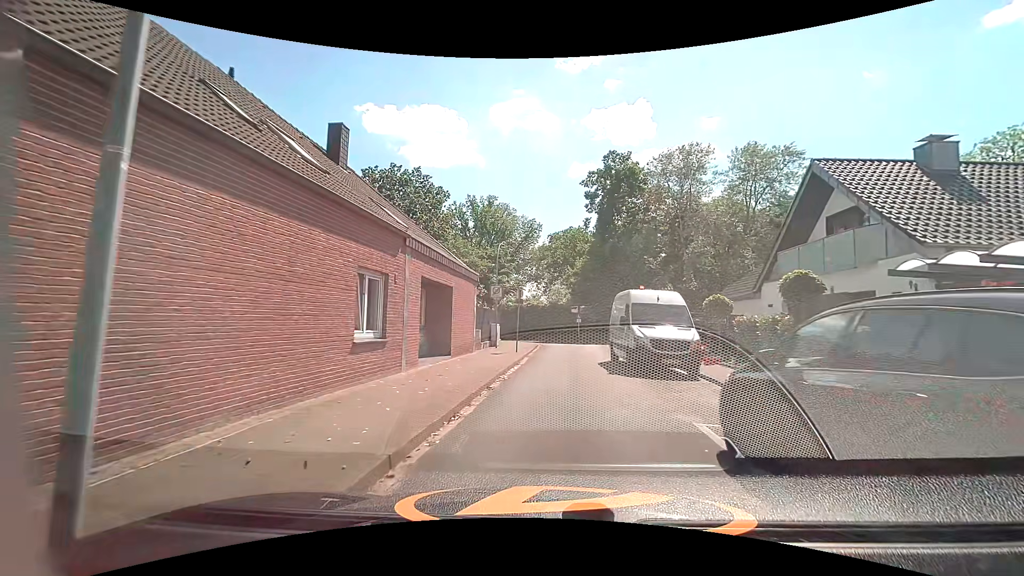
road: residential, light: Day
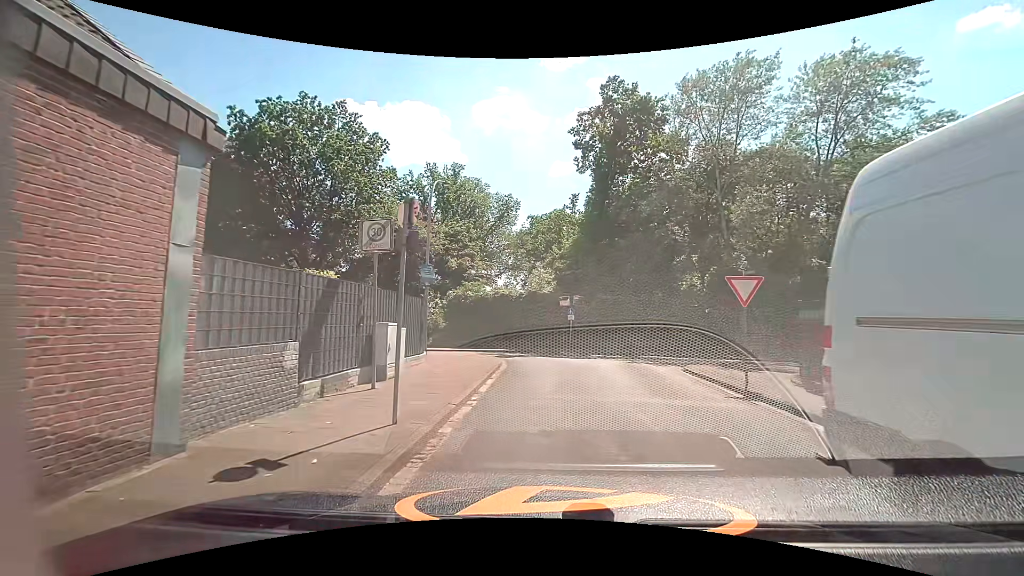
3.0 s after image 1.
(+0.3, +15.8) m; +3°
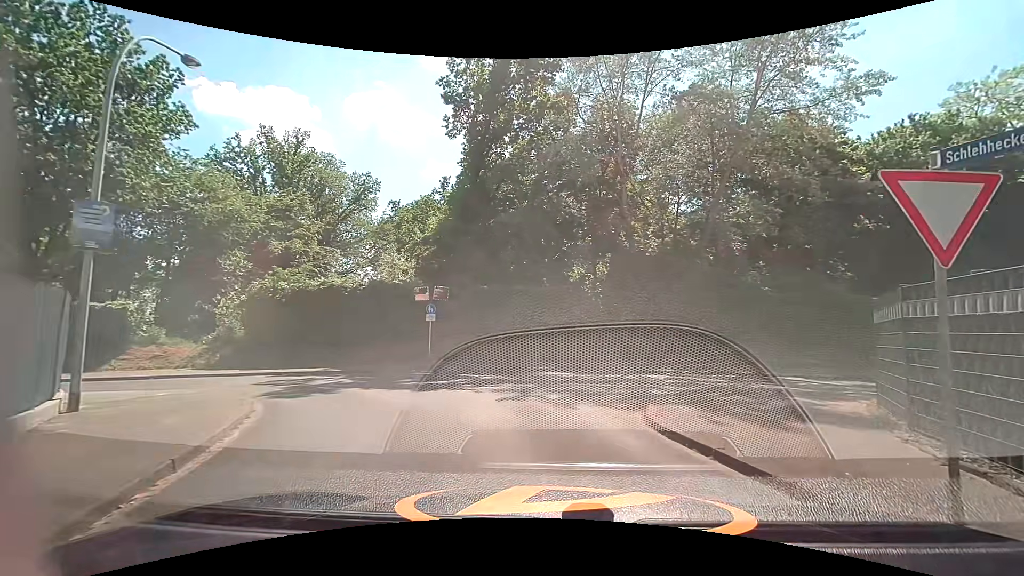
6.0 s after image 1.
(+0.4, +9.1) m; +15°
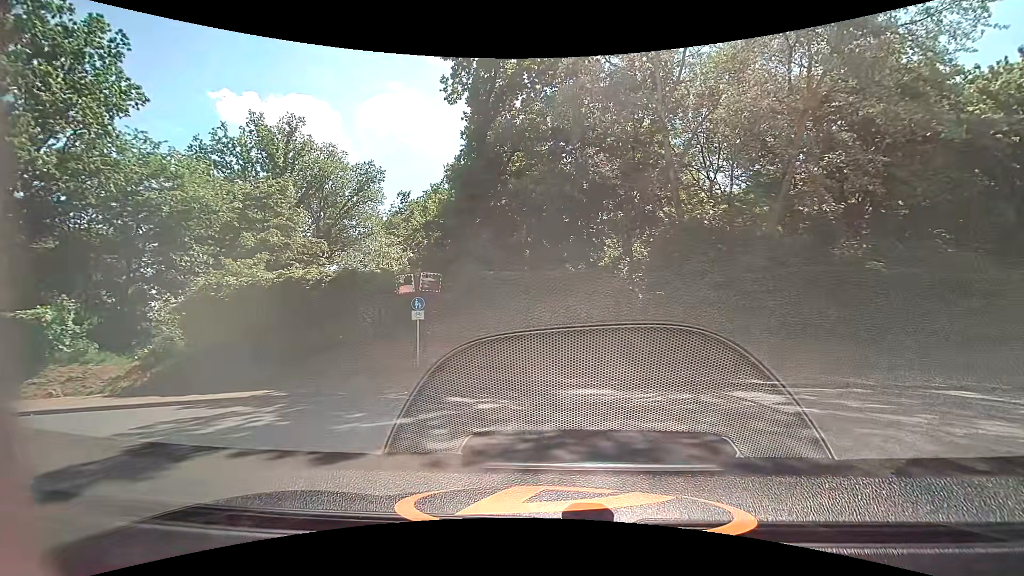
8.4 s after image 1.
(-0.1, +5.6) m; -5°
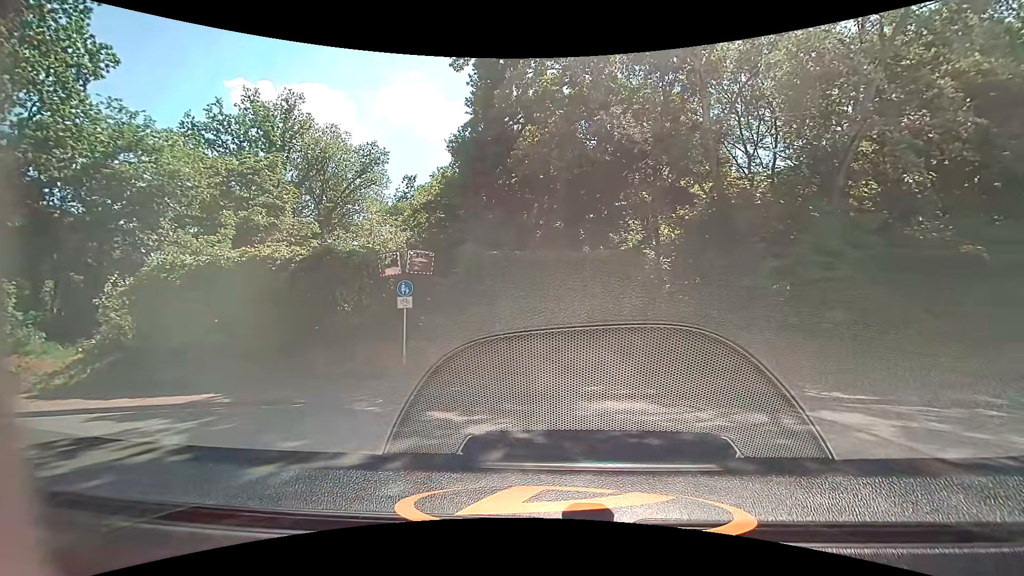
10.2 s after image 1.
(0.0, +2.9) m; -1°
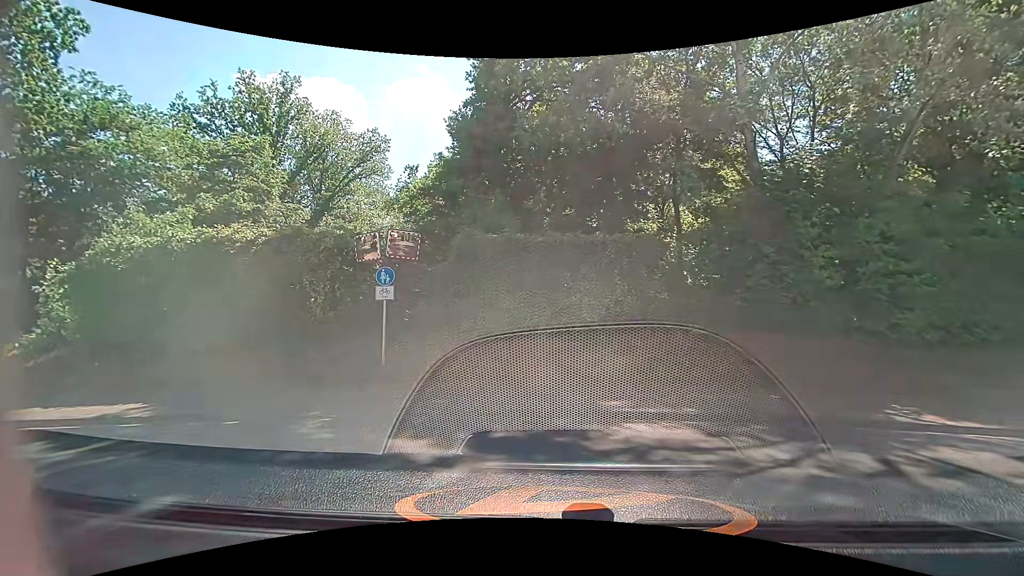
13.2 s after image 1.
(0.0, +2.2) m; 0°
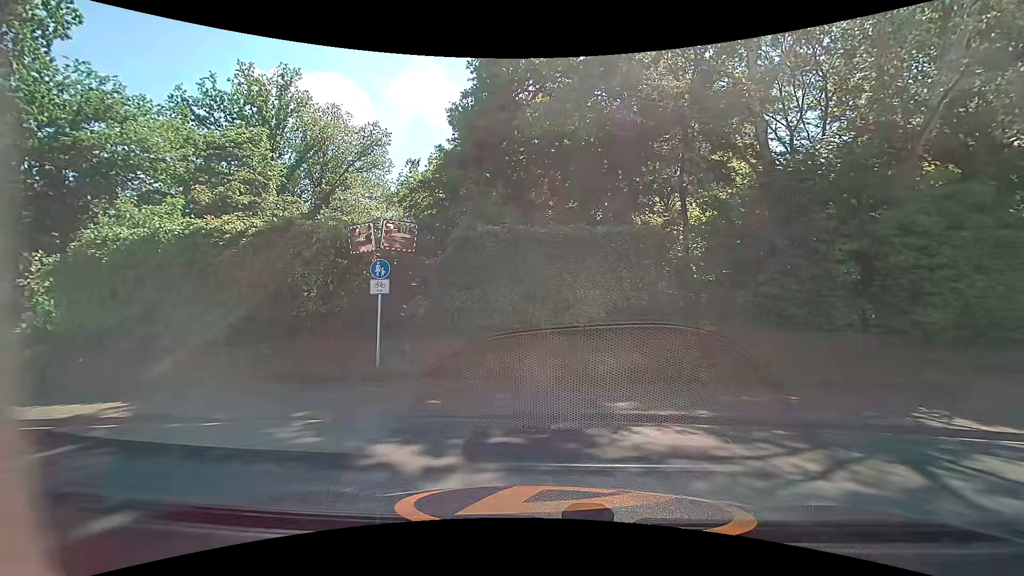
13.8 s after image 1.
(0.0, +0.5) m; 0°
